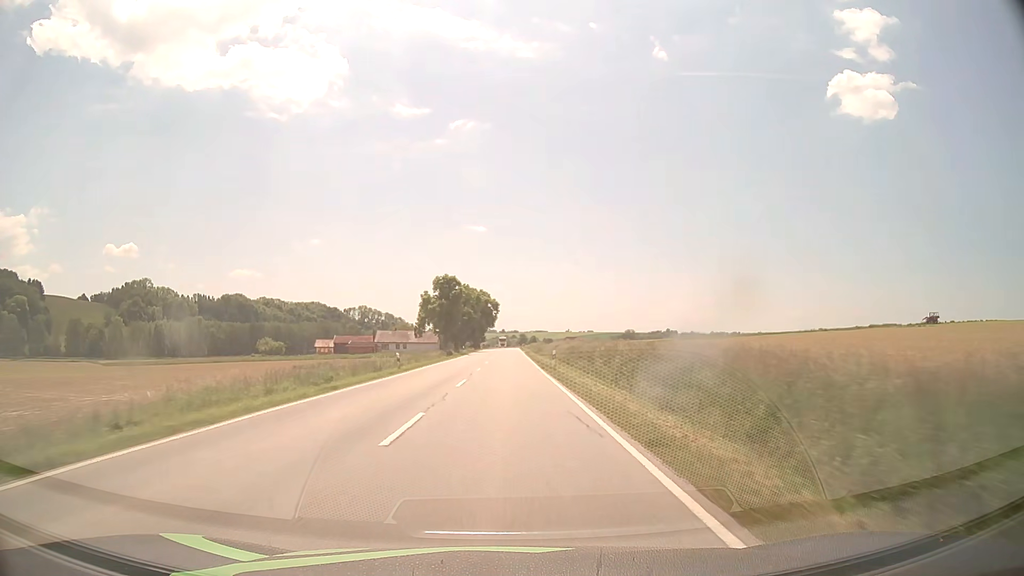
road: secondary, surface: asphalt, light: Day
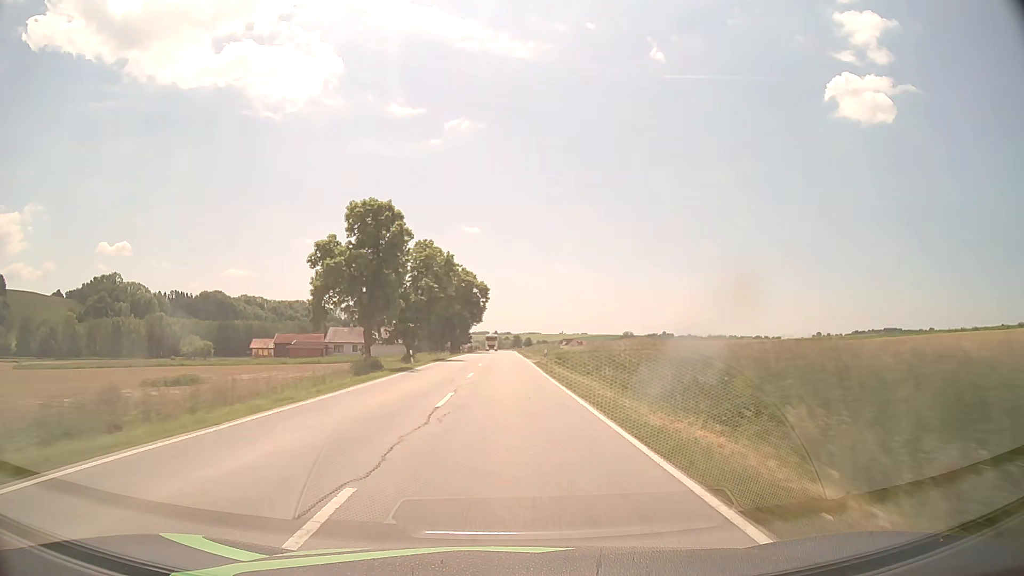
(+0.1, +42.5) m; +1°
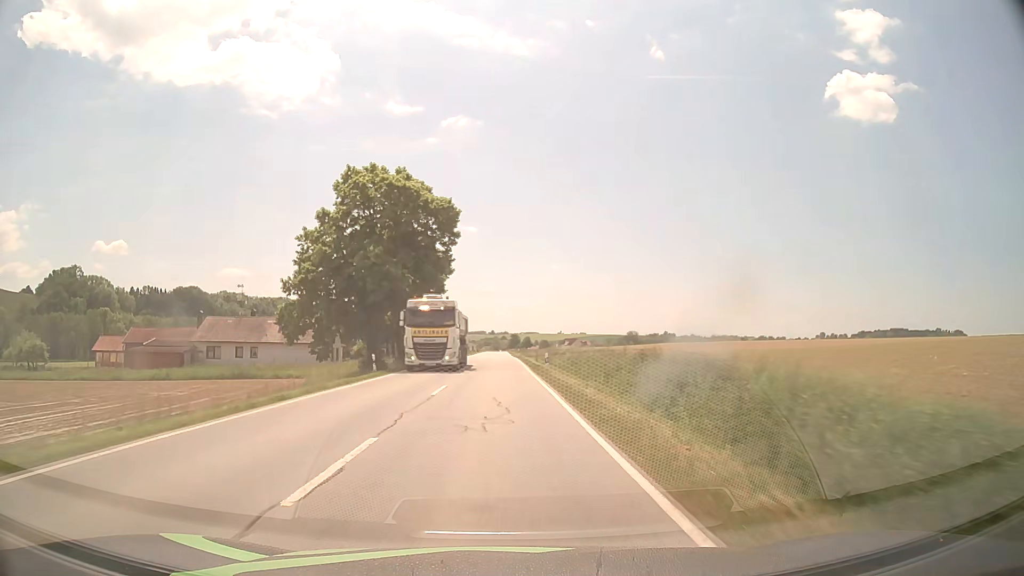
(+0.3, +56.6) m; 0°
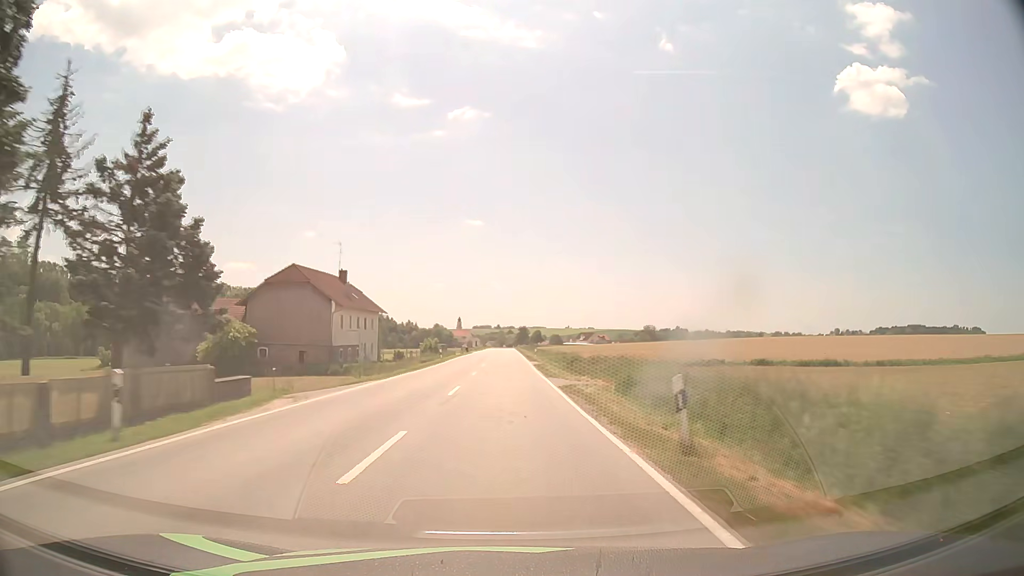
(-0.5, +70.9) m; 0°
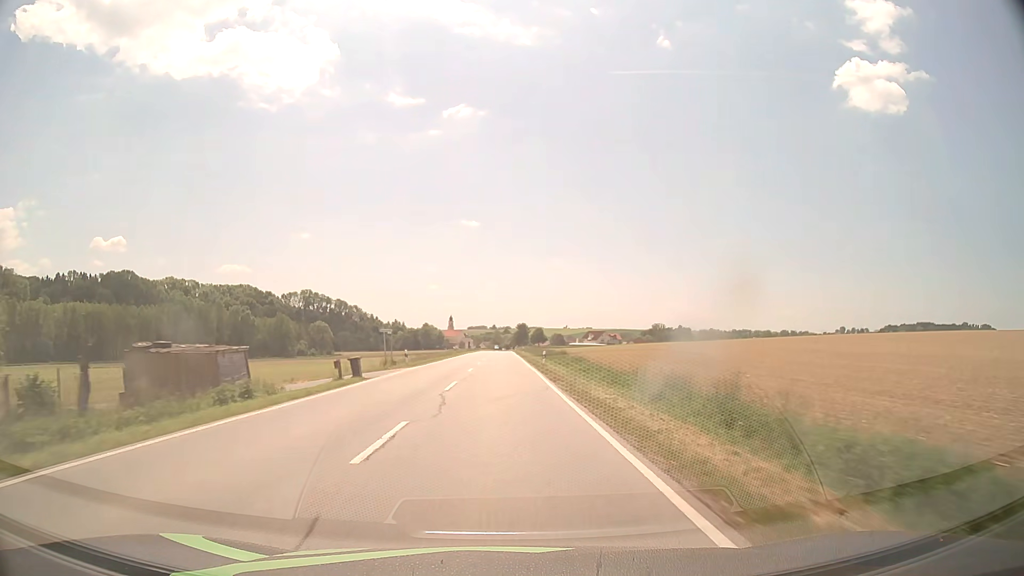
(+0.3, +71.1) m; 0°
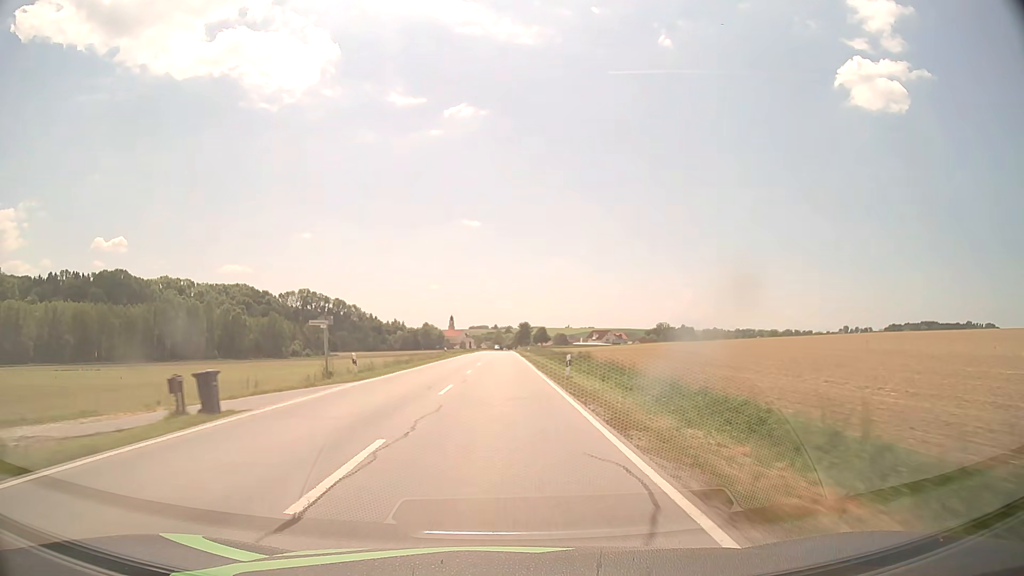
(0.0, +14.2) m; 0°
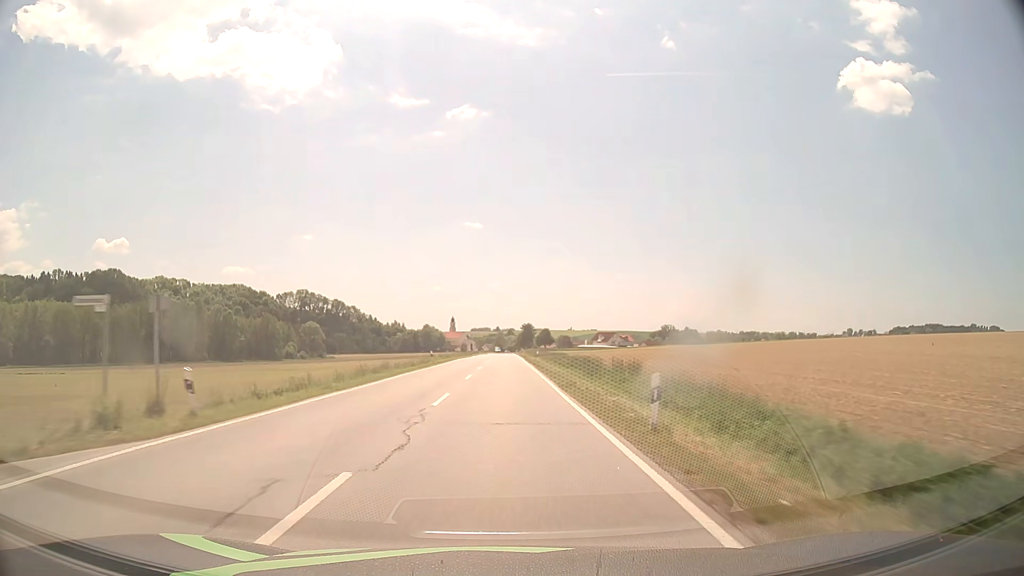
(0.0, +14.2) m; 0°
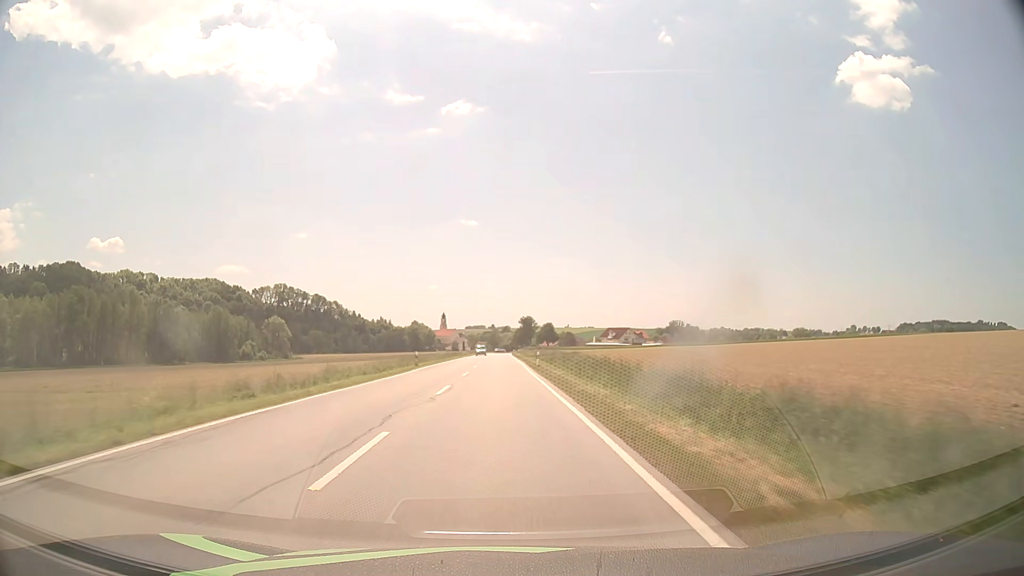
(+0.3, +56.8) m; 0°
(0, +10) (0, +20) (0, +30) (0, +40) (0, +50) (0, +60) (0, +70) (0, +80) (0, +90) (0, +100) m
